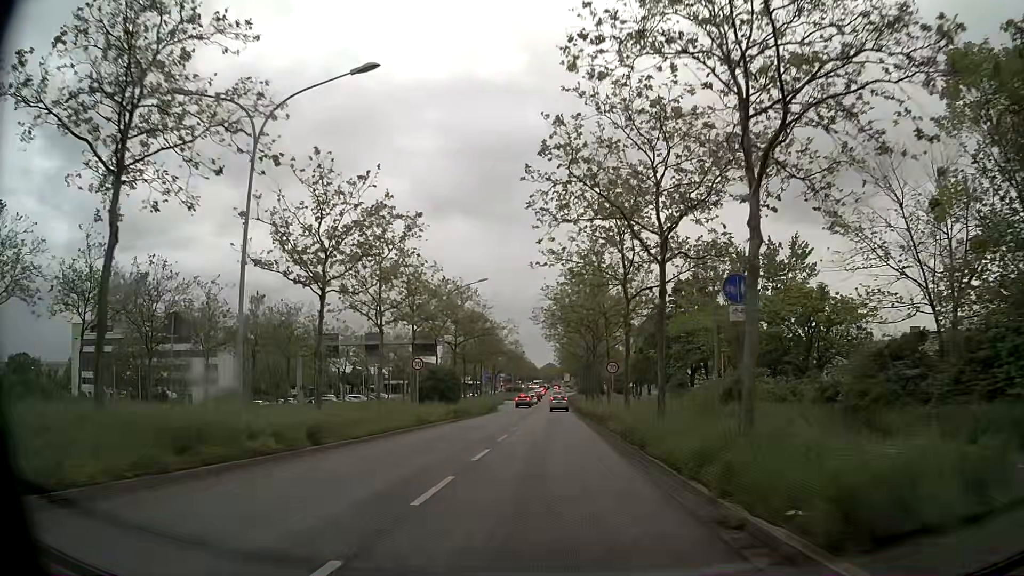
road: primary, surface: asphalt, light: Day
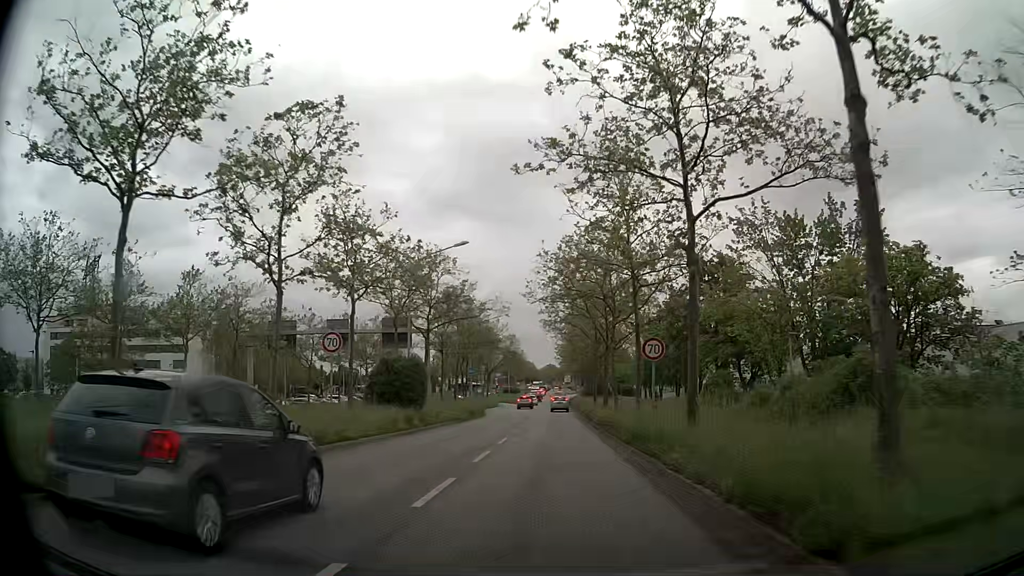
(0.0, +12.0) m; 0°
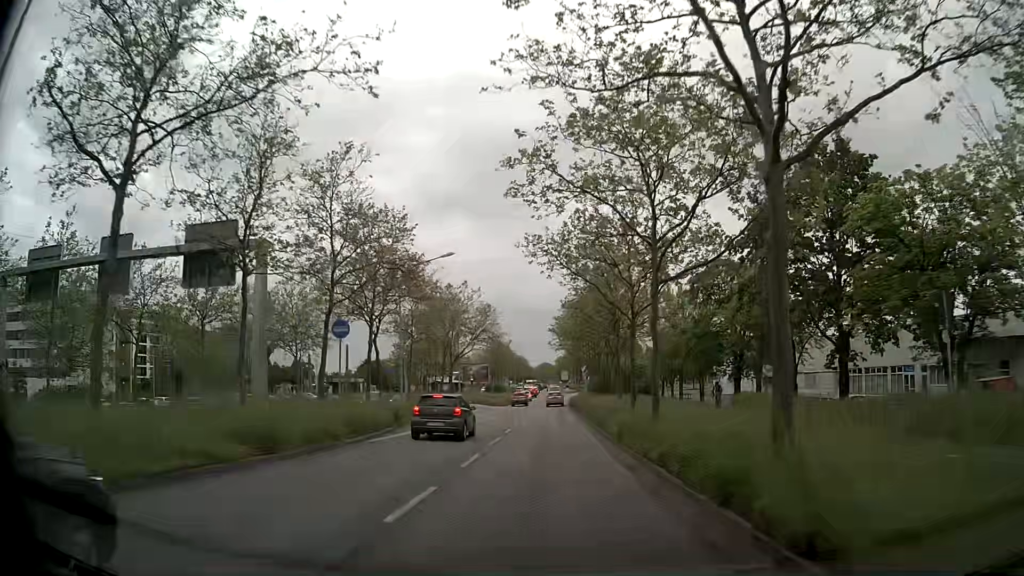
(+0.3, +30.9) m; +1°
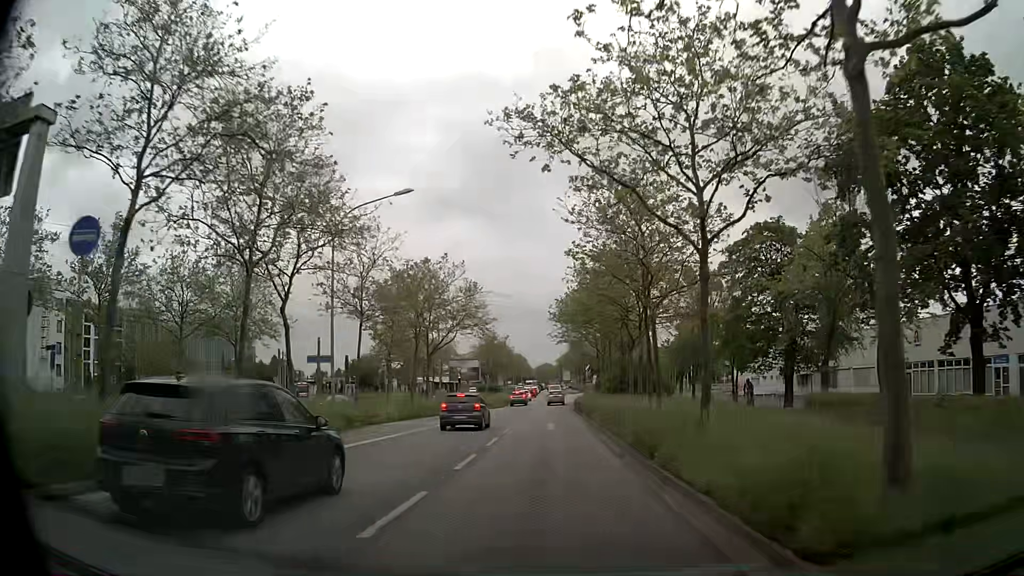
(0.0, +12.9) m; 0°
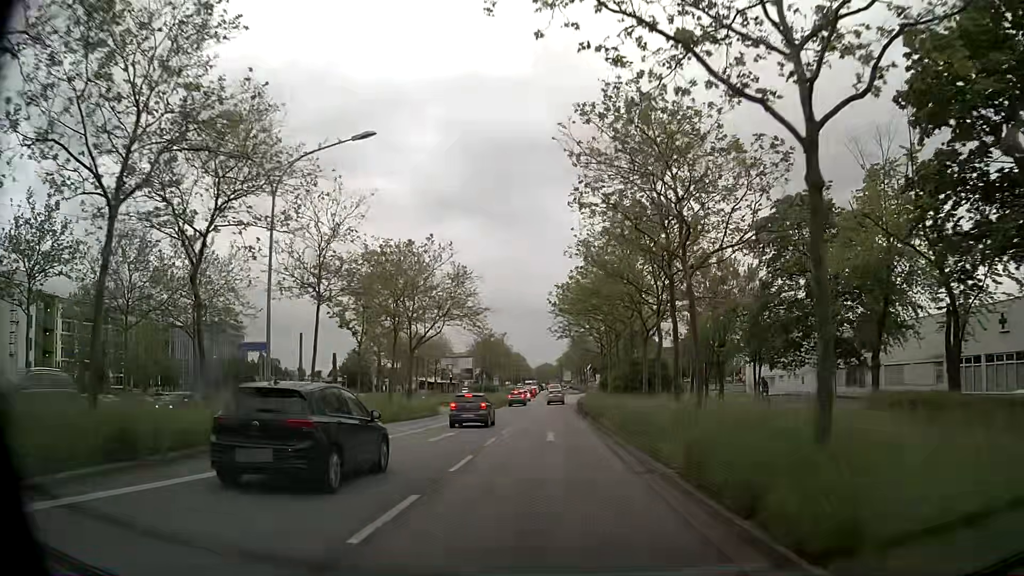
(0.0, +6.5) m; 0°
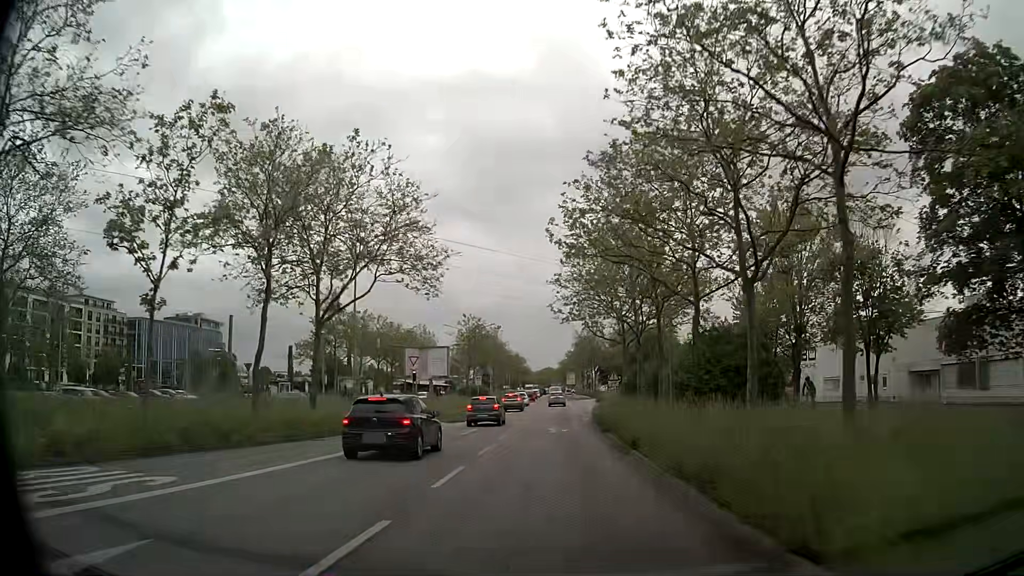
(0.0, +19.5) m; 0°
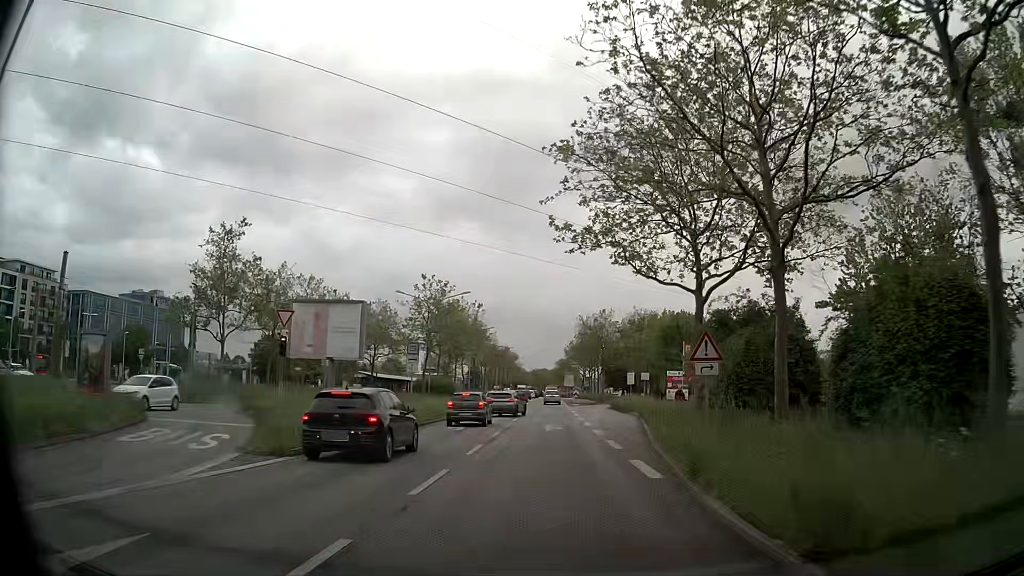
(-0.1, +25.1) m; 0°
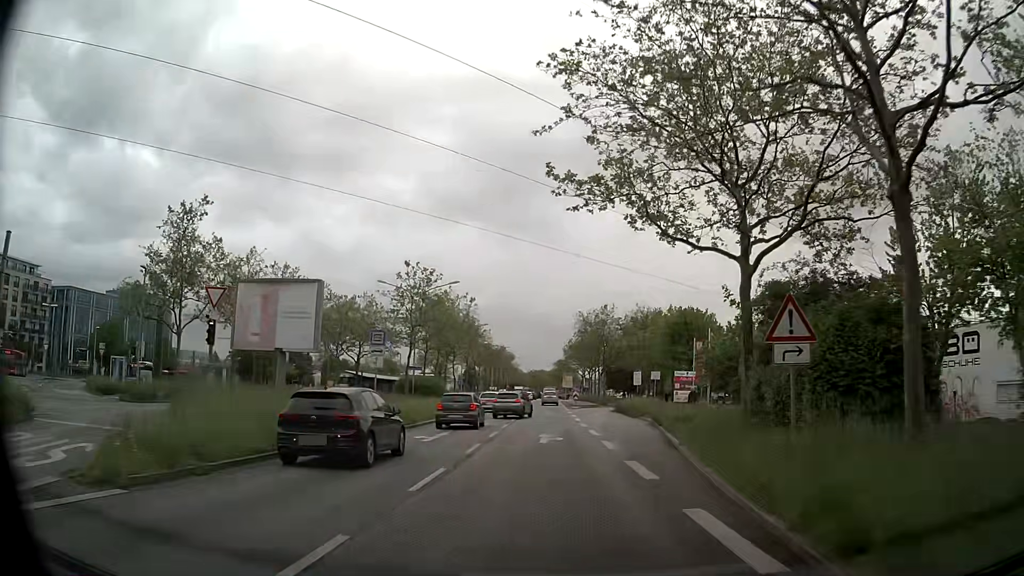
(0.0, +5.9) m; -1°
